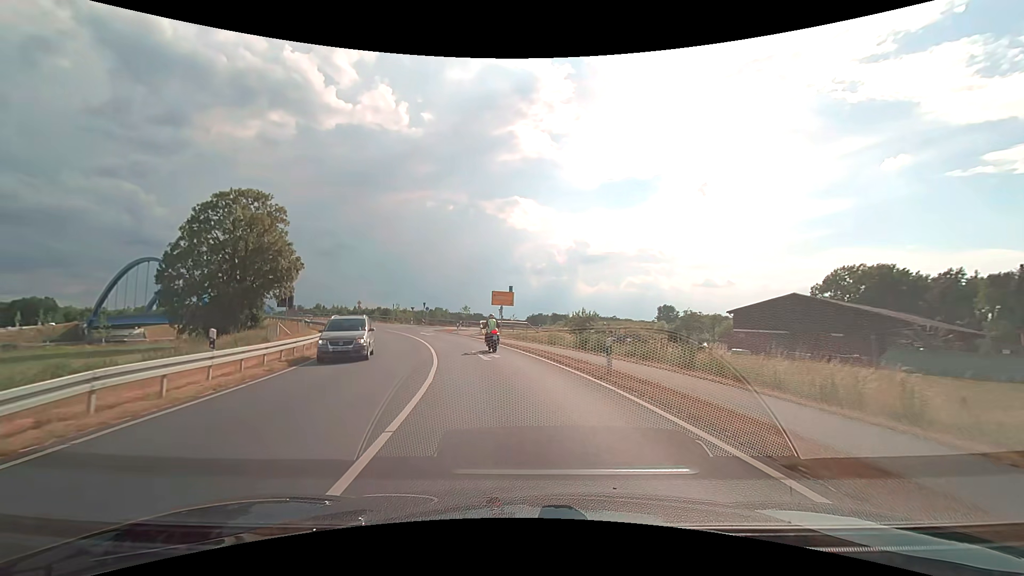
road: secondary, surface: asphalt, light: Day
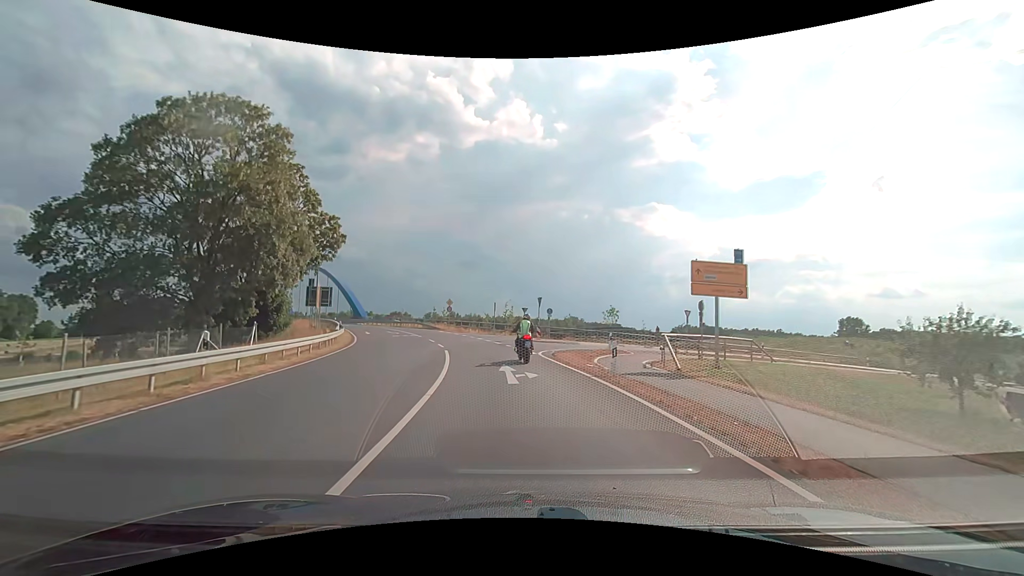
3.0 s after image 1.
(-4.1, +30.9) m; -15°
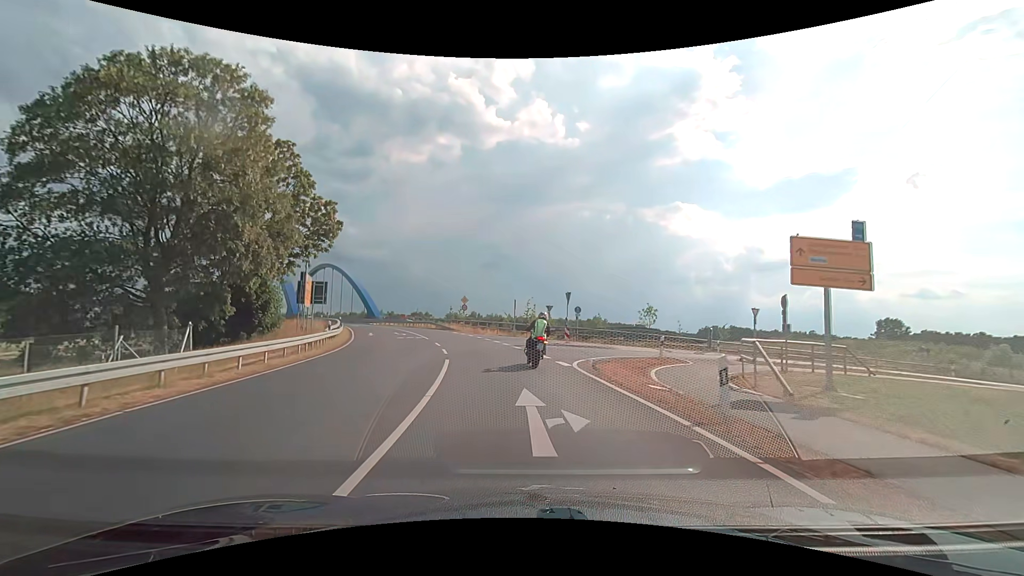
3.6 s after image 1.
(-0.1, +6.1) m; -3°
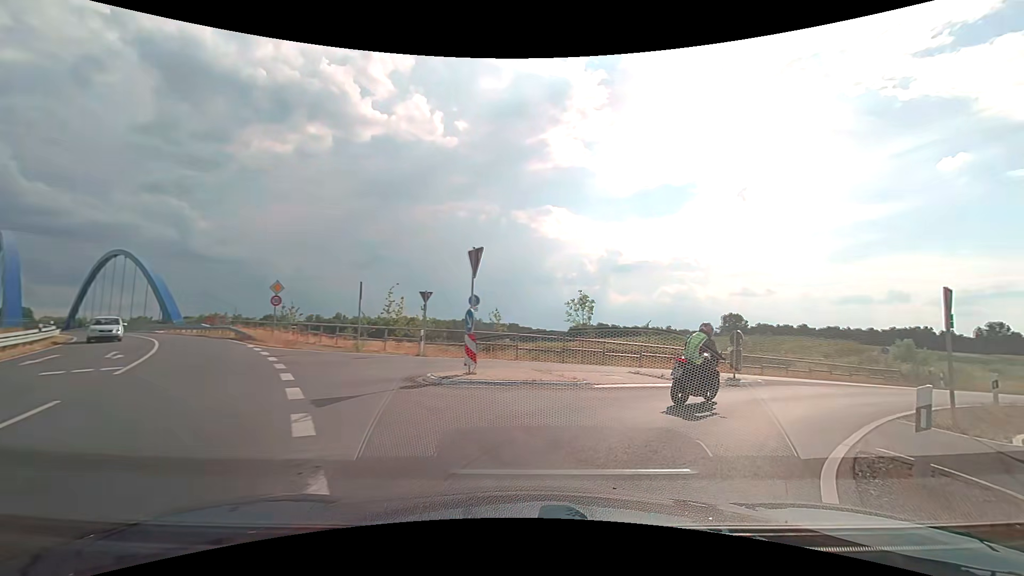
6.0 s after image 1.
(+0.3, +18.1) m; +13°
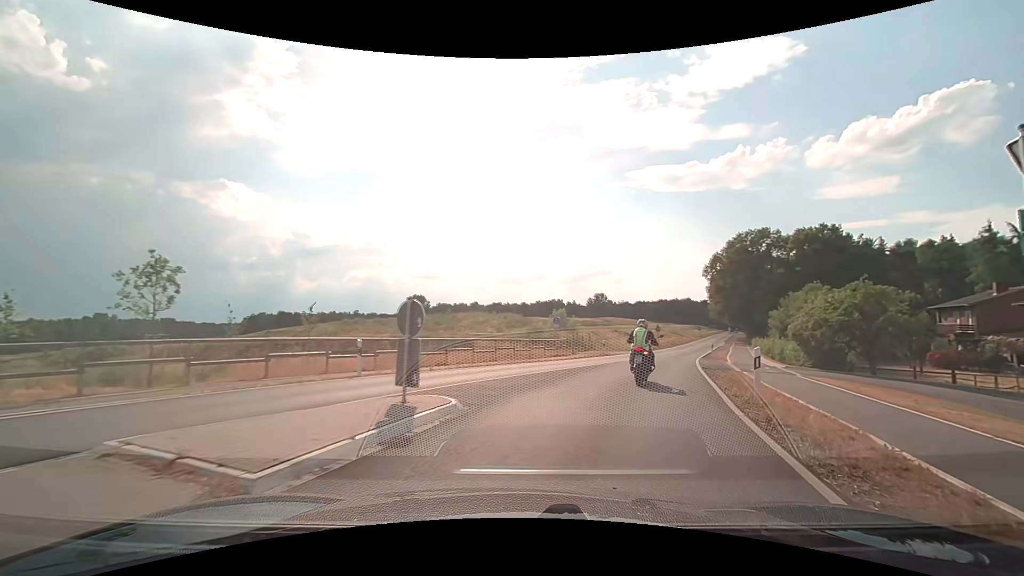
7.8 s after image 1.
(+3.3, +10.3) m; +34°
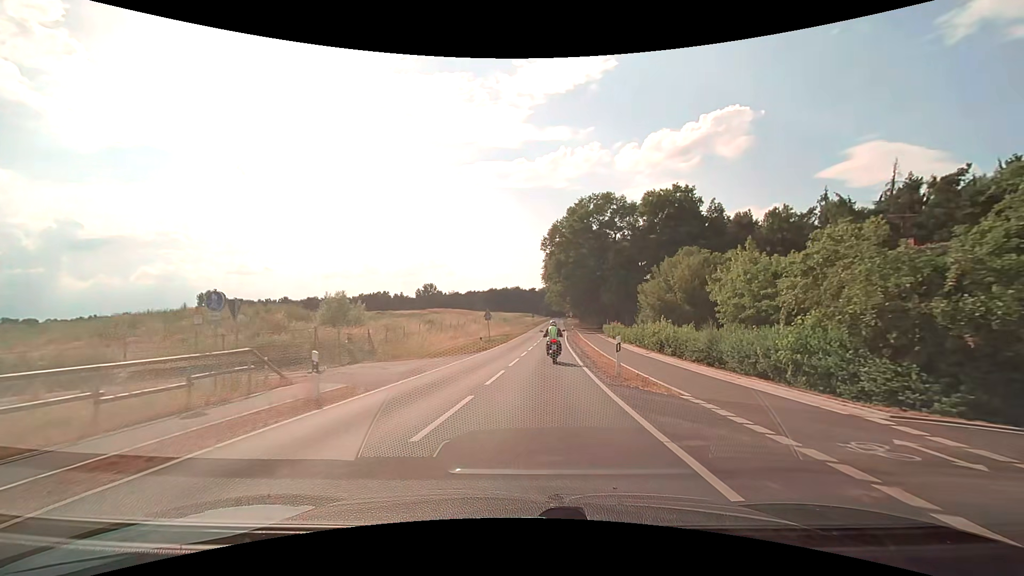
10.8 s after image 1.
(+6.5, +25.0) m; +20°
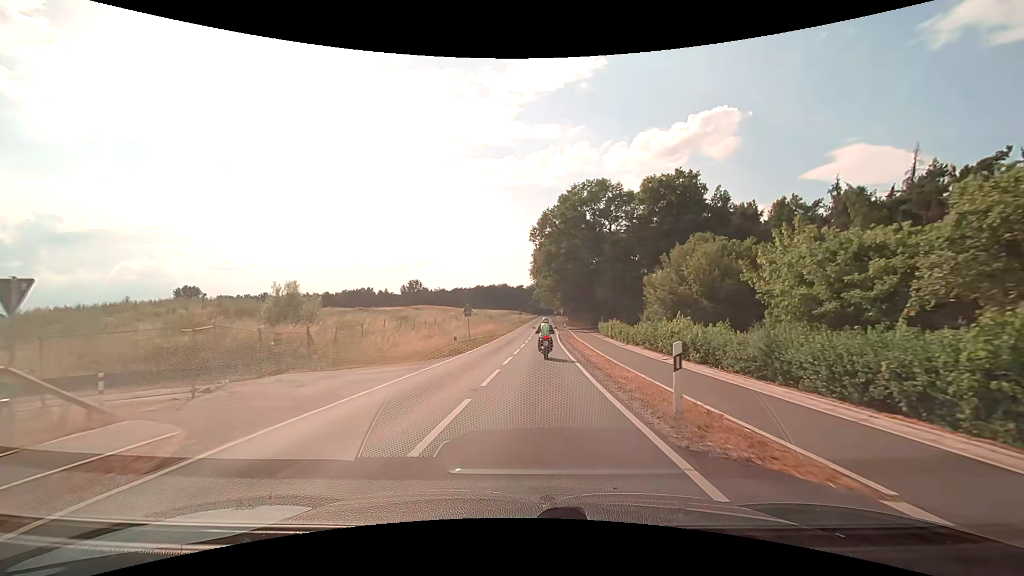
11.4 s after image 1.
(+0.1, +6.9) m; +2°
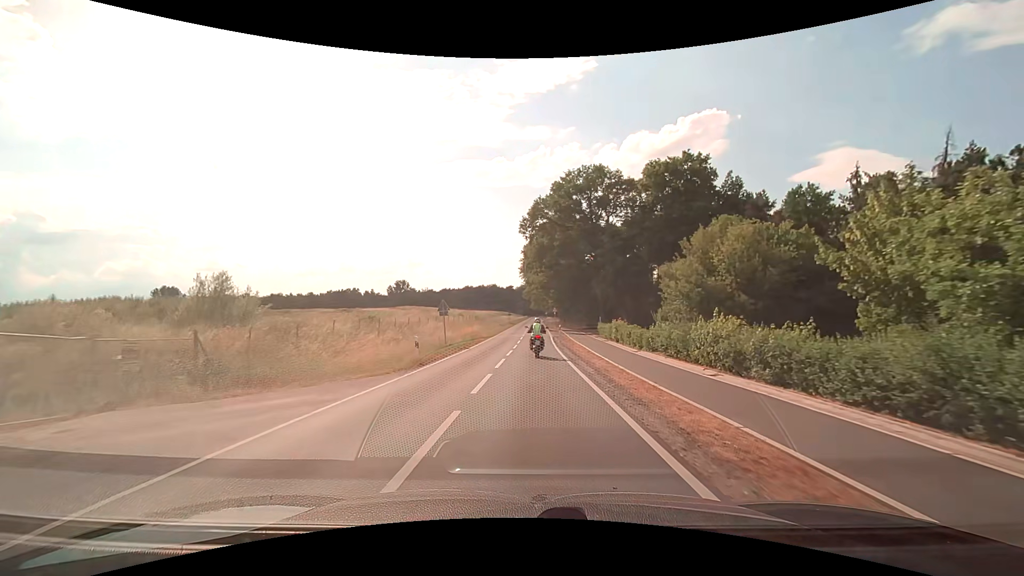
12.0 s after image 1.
(+0.1, +7.5) m; +1°
(0, +10) (0, +20) (+1, +30) (+1, +40) (+1, +50) (+1, +60) (+1, +70) (+2, +80) (+2, +90) (+2, +100) m
